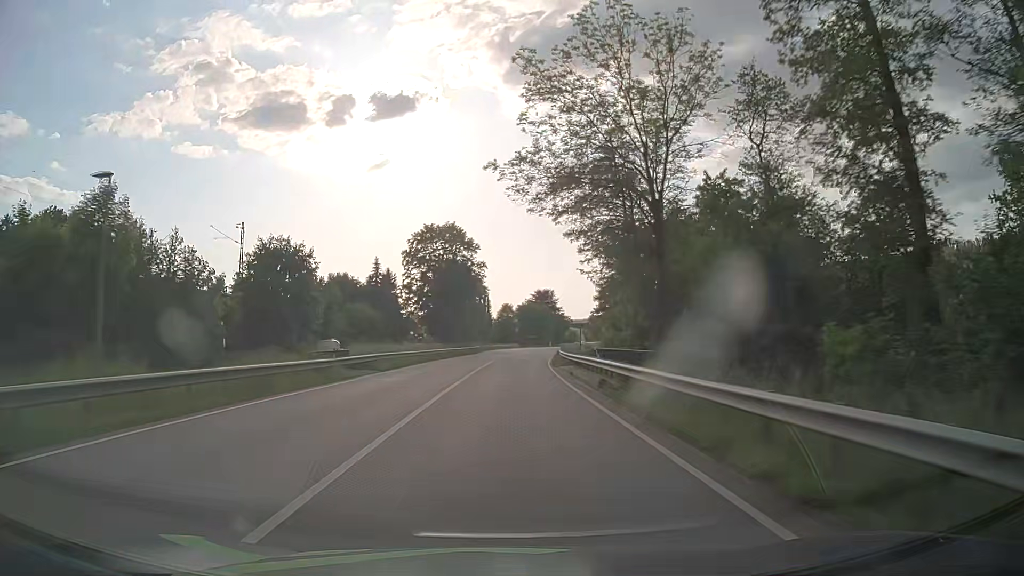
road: primary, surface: asphalt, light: Day
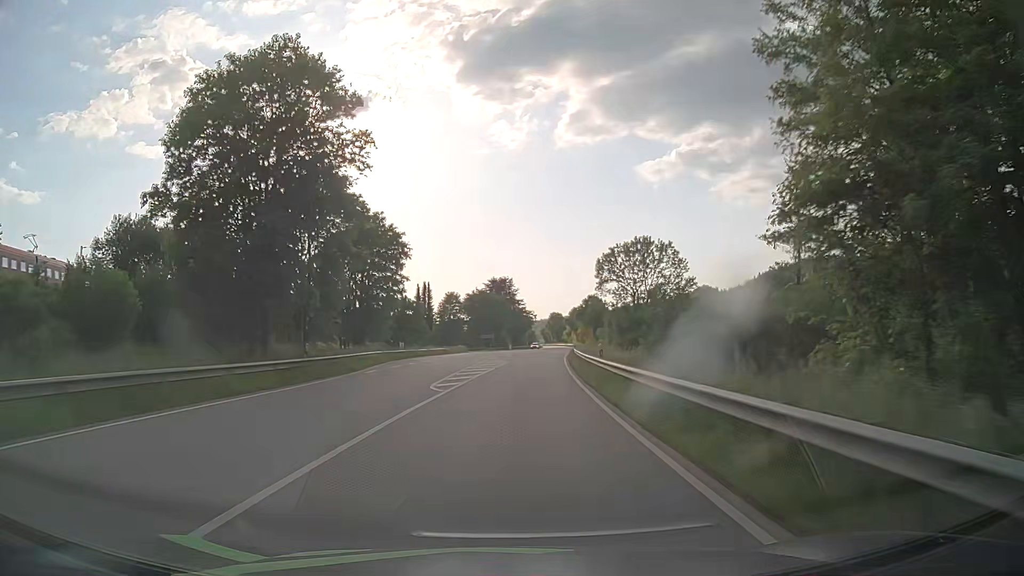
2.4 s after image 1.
(+1.0, +51.6) m; +3°
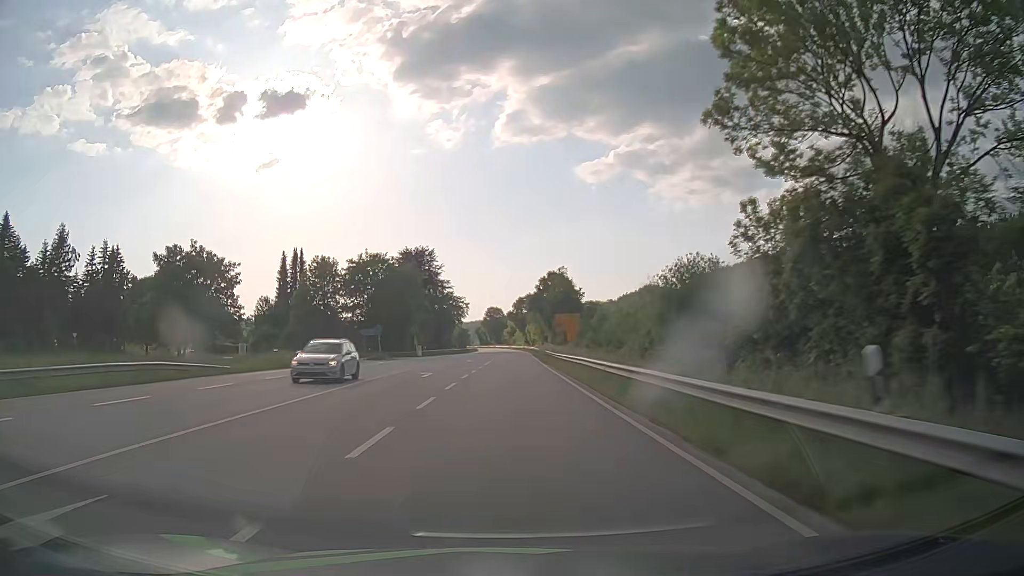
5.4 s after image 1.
(+3.5, +64.2) m; +6°
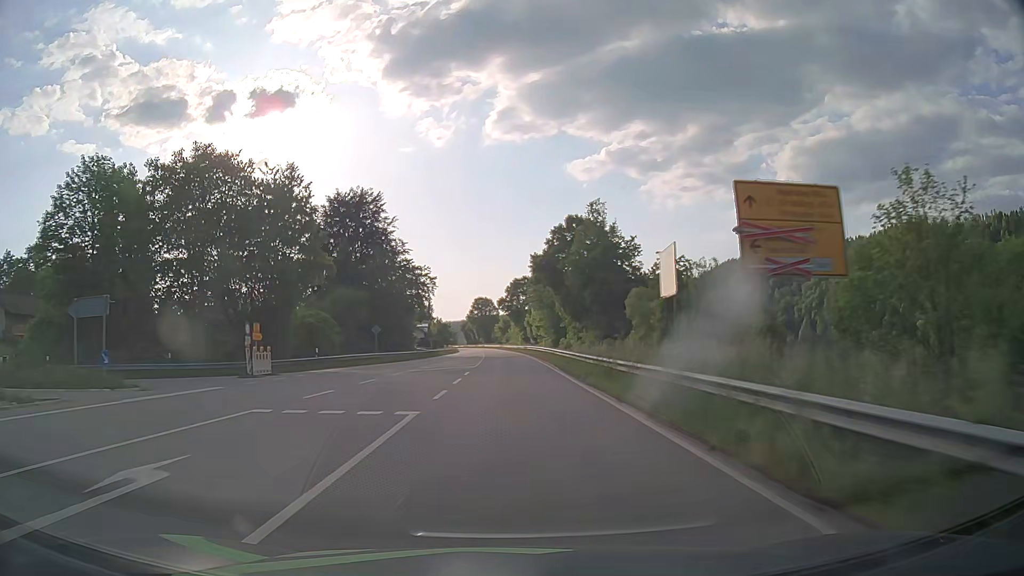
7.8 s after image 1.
(+0.2, +51.4) m; 0°
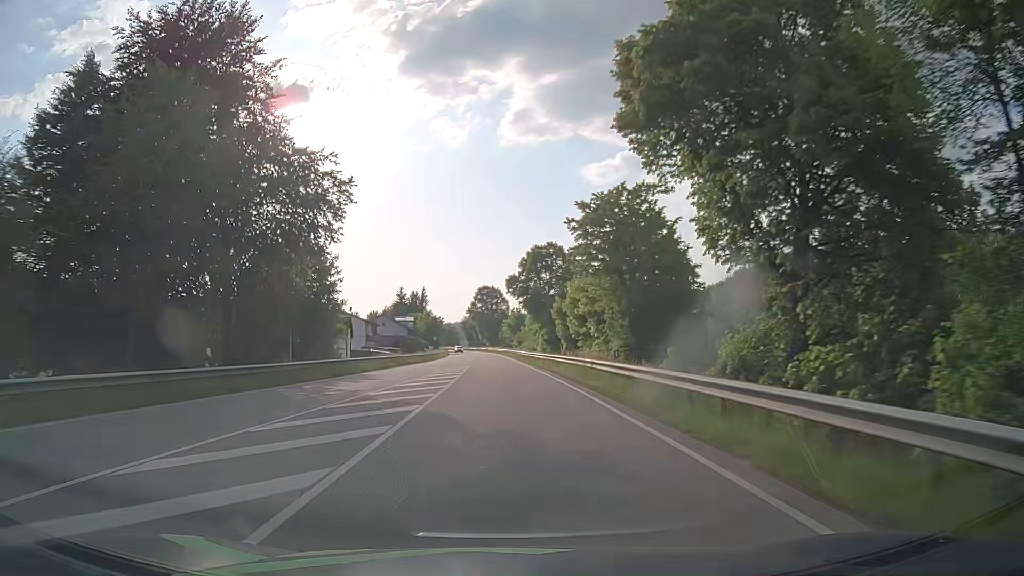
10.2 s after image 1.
(-0.1, +51.3) m; -1°
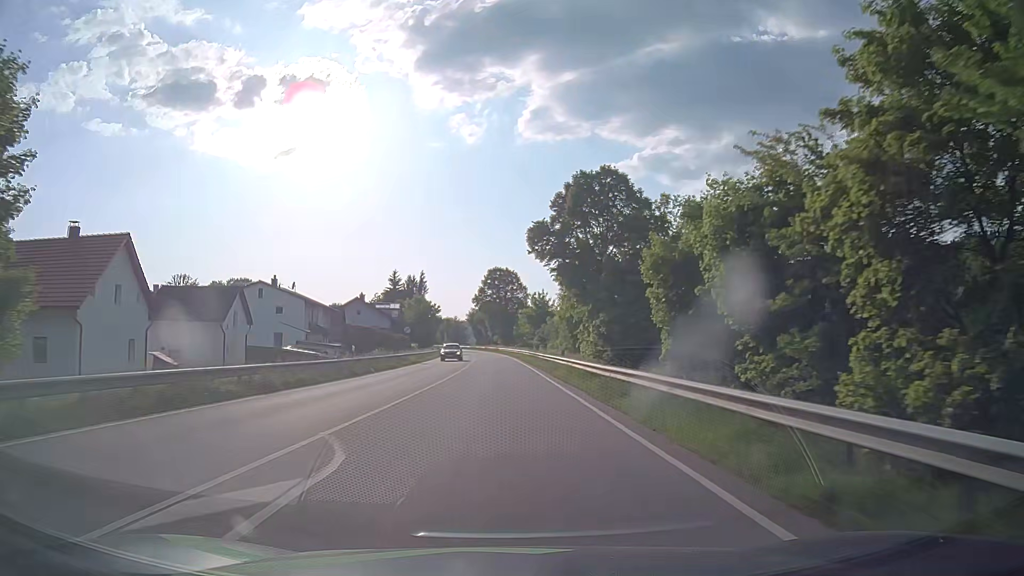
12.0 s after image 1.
(-0.5, +39.0) m; -1°
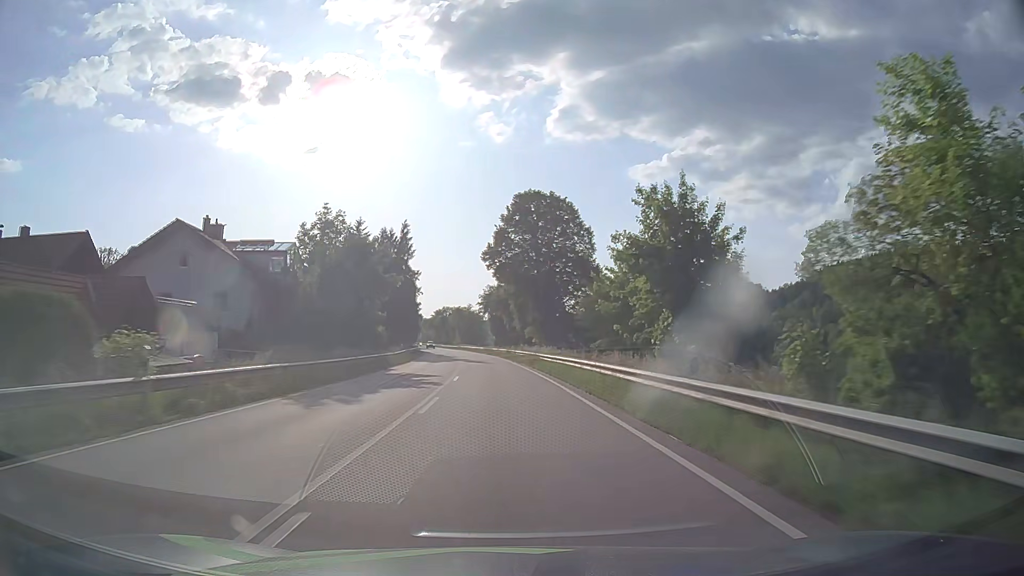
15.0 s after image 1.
(-1.4, +70.0) m; -2°
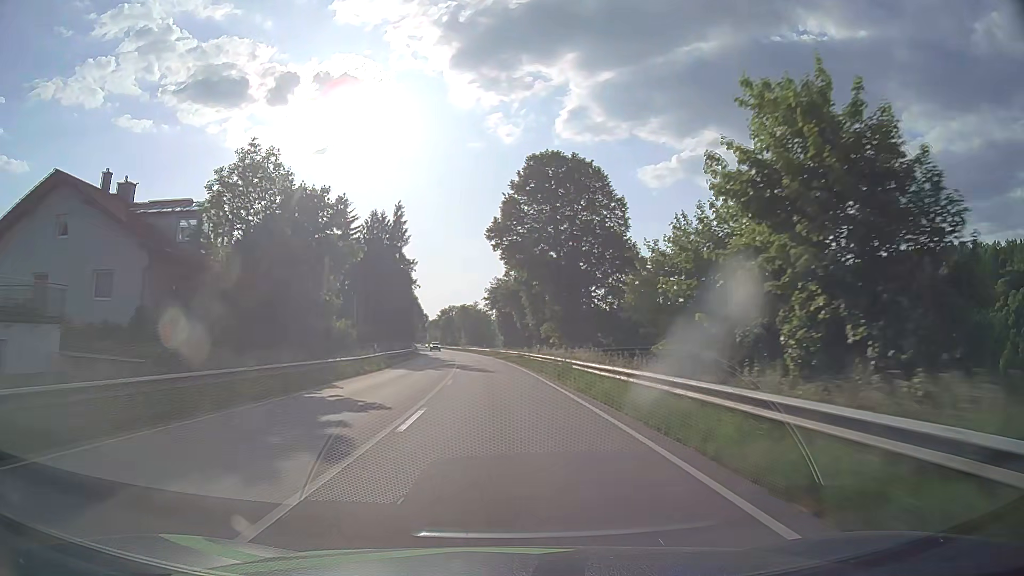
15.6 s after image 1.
(-0.1, +14.8) m; -1°
(0, +10) (0, +20) (-1, +30) (-1, +40) (-2, +50) (-2, +60) (-3, +70) (-4, +80) (-5, +90) (-6, +100) m
